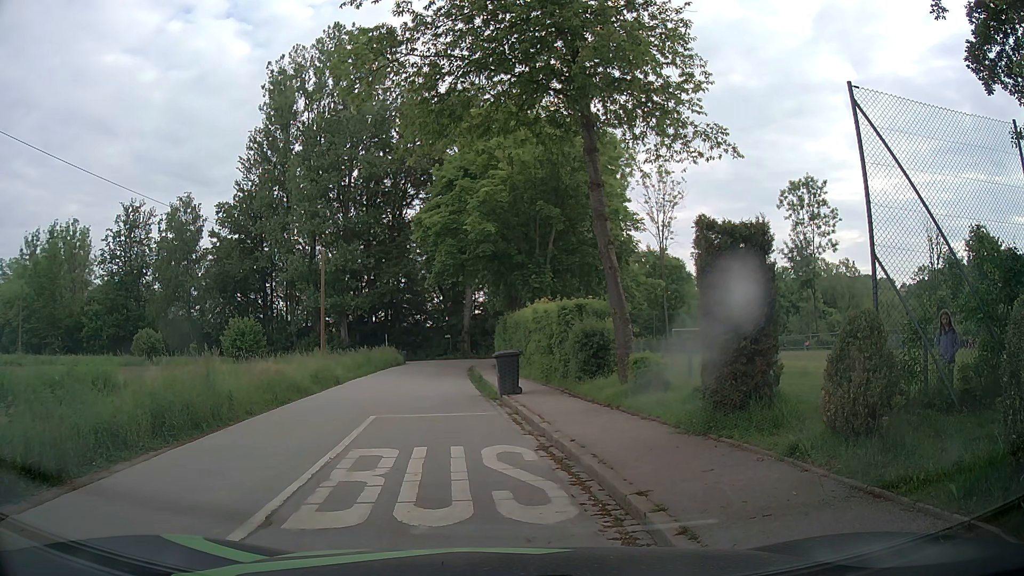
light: Day
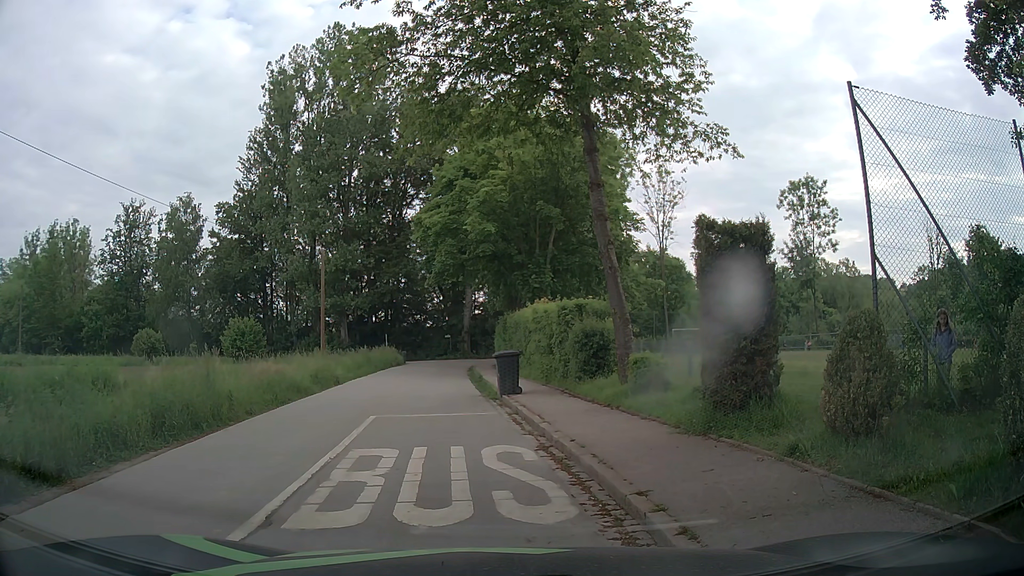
(0.0, 0.0) m; 0°
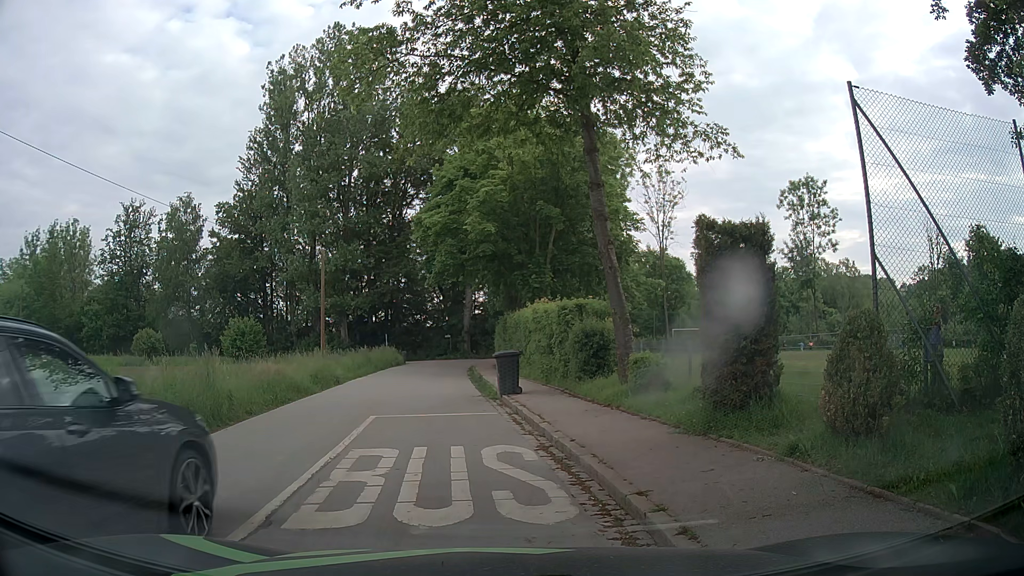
(0.0, 0.0) m; 0°
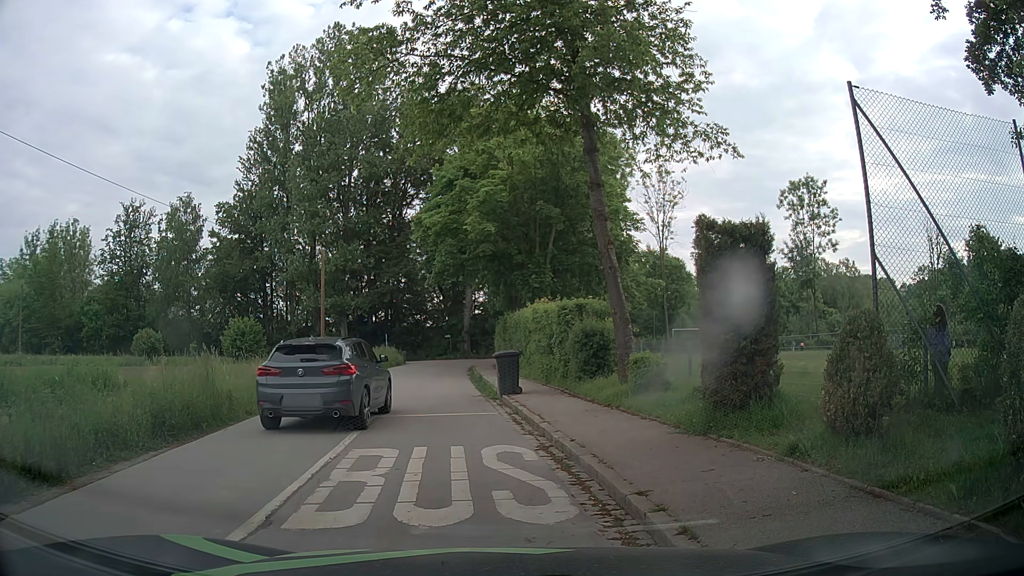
(0.0, 0.0) m; 0°
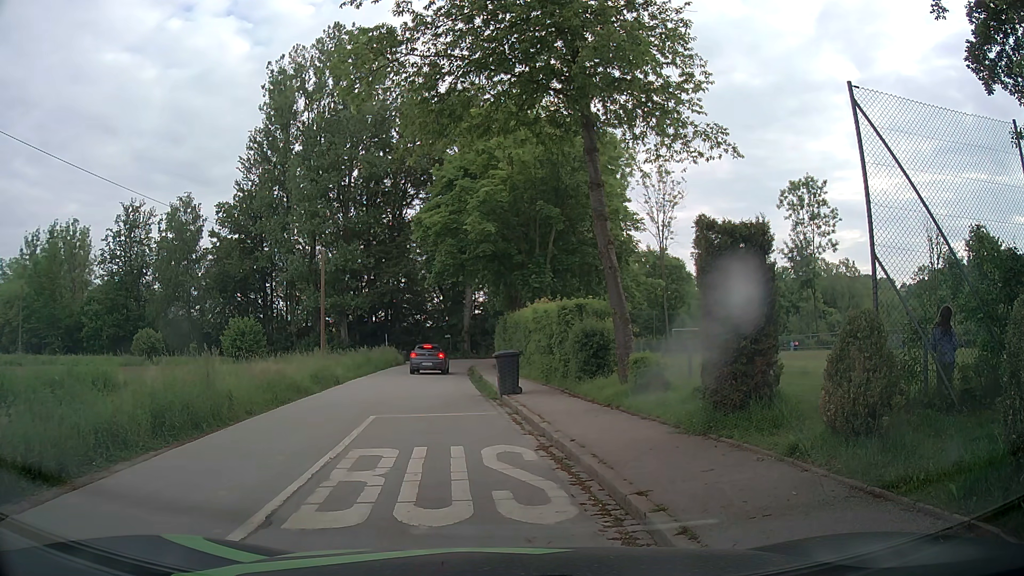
(0.0, 0.0) m; 0°
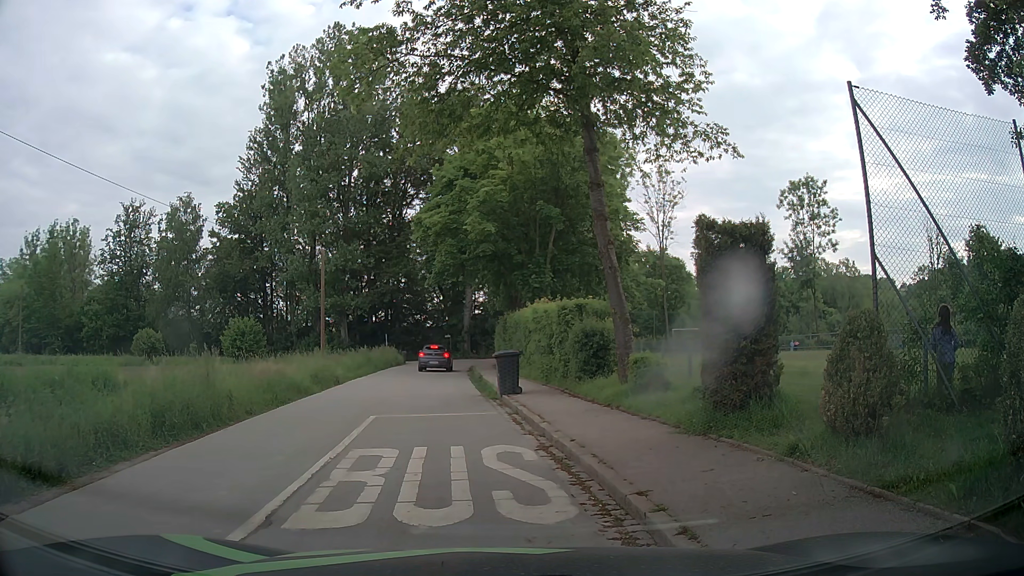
(0.0, 0.0) m; 0°
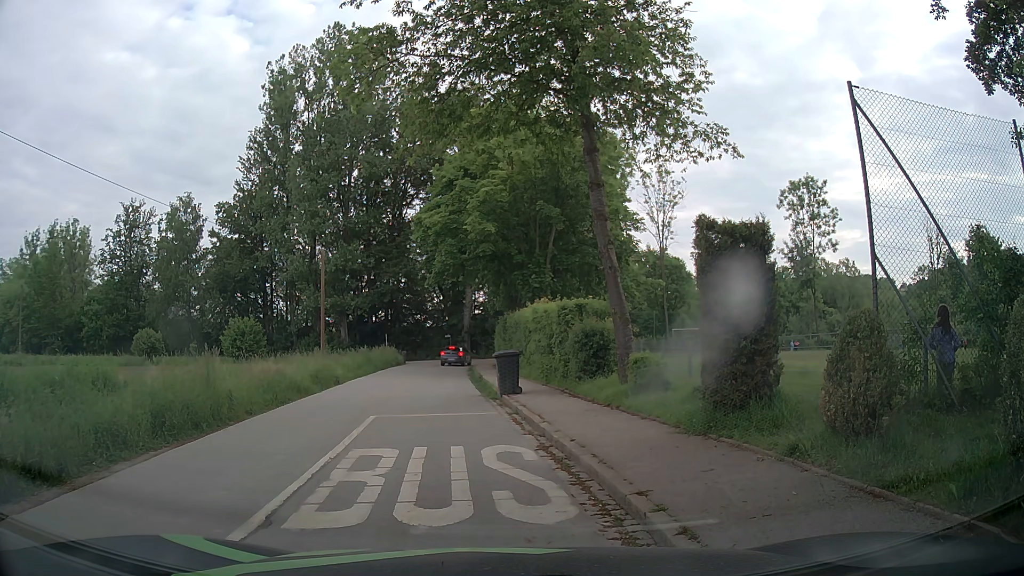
(0.0, 0.0) m; 0°
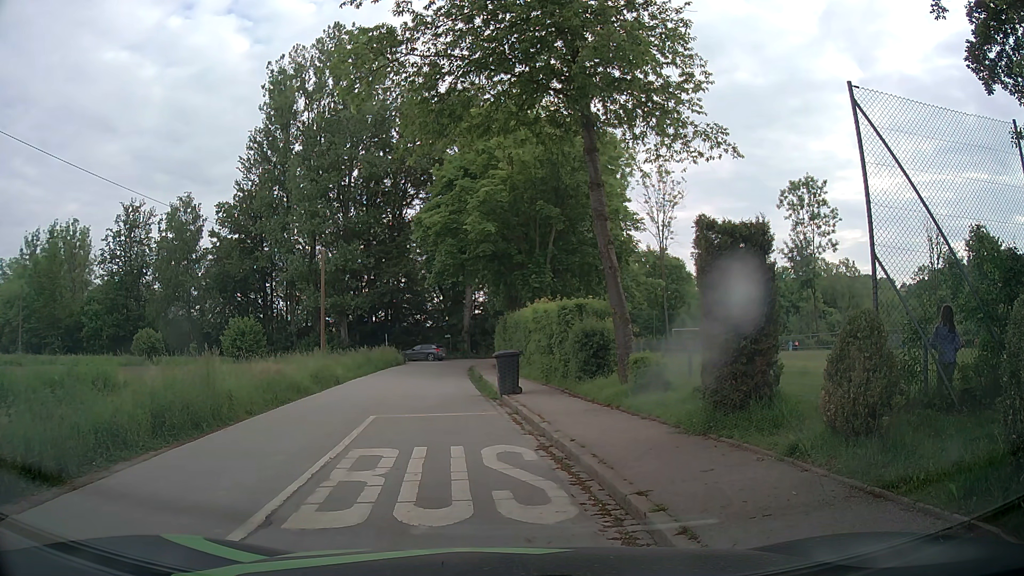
(0.0, 0.0) m; 0°
